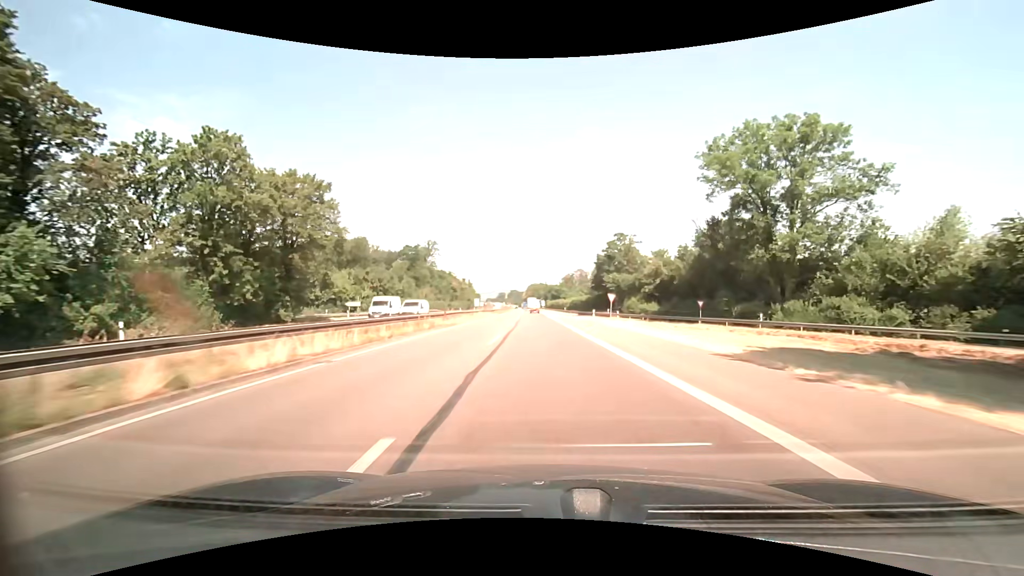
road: trunk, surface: asphalt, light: Day
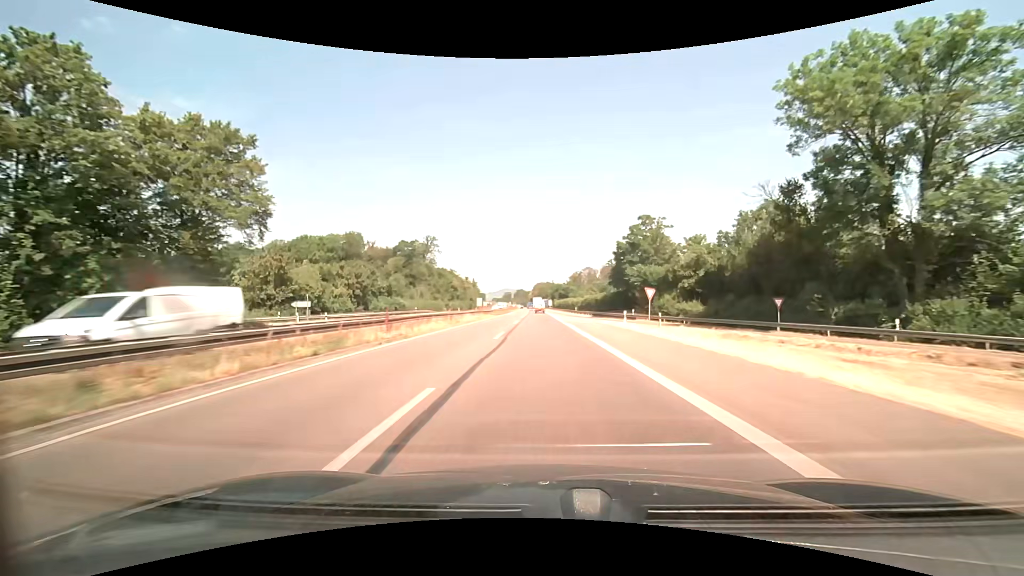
(-0.1, +15.3) m; -1°
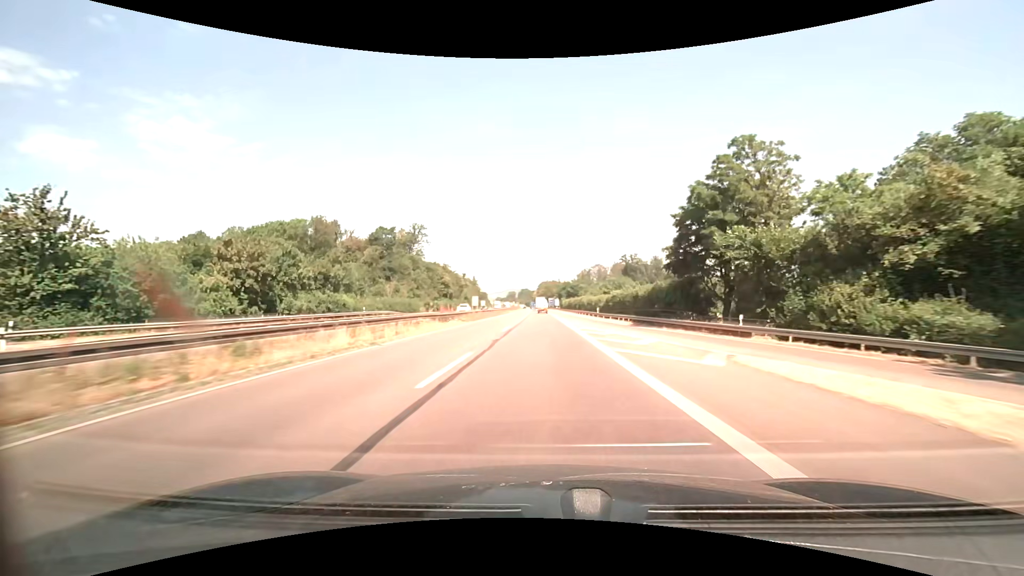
(-0.1, +30.7) m; -1°
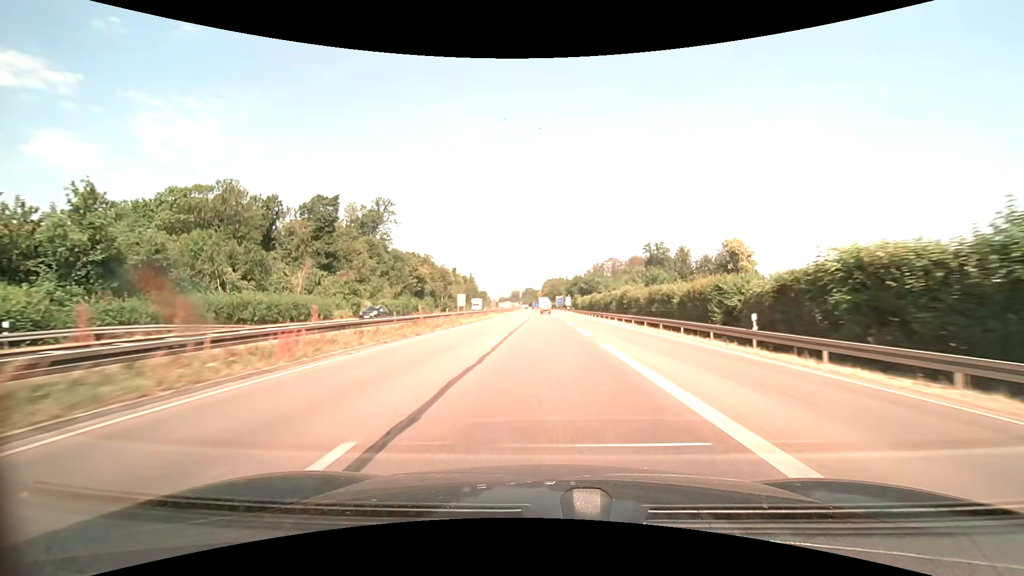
(-0.3, +45.8) m; 0°
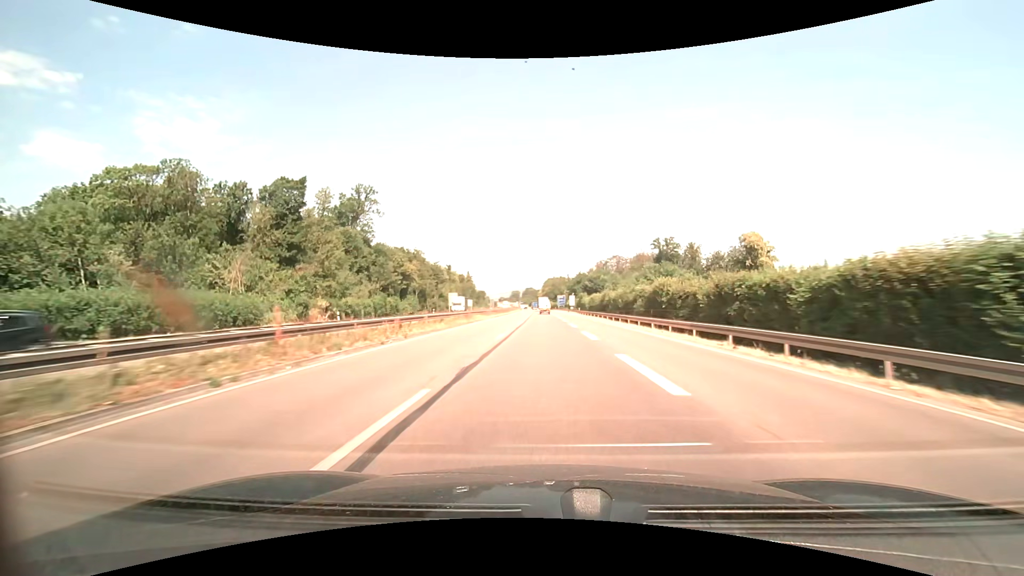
(0.0, +15.2) m; 0°
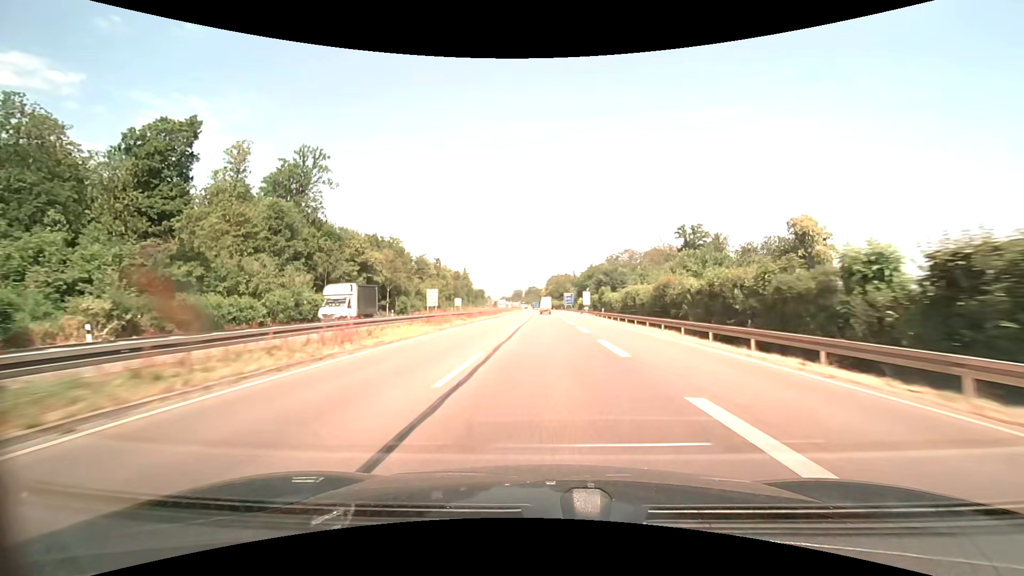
(-0.1, +30.4) m; 0°
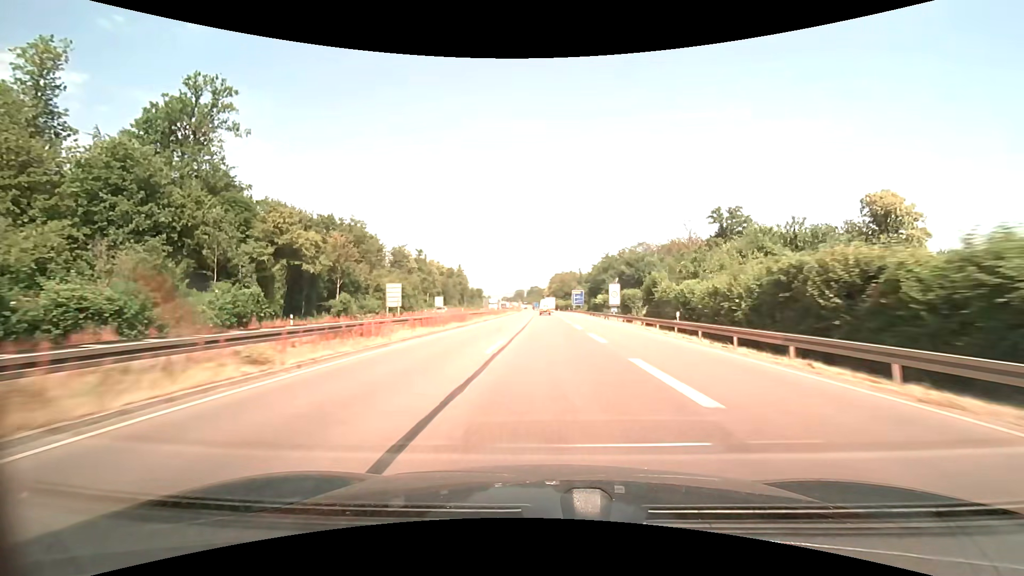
(-0.1, +30.4) m; 0°
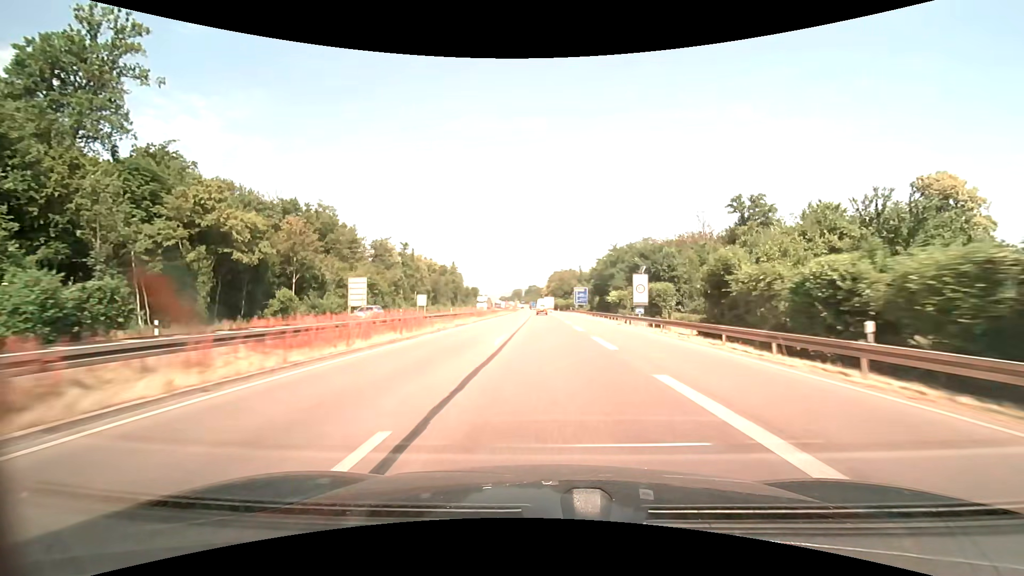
(0.0, +15.2) m; 0°
(0, +10) (0, +20) (0, +30) (0, +40) (0, +50) (0, +60) (0, +70) (0, +80) (0, +90) (0, +100) m
